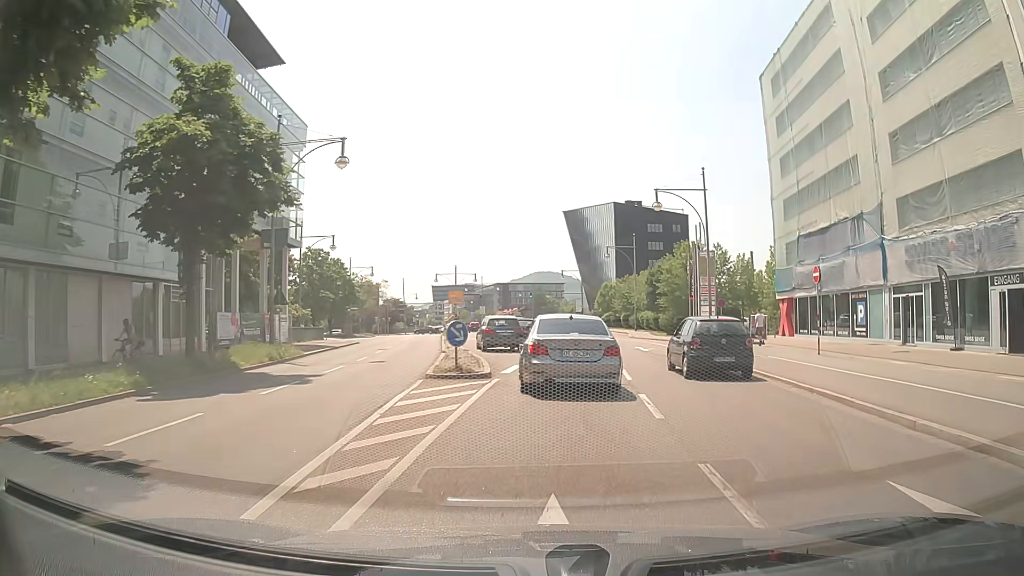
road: primary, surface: asphalt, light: Day
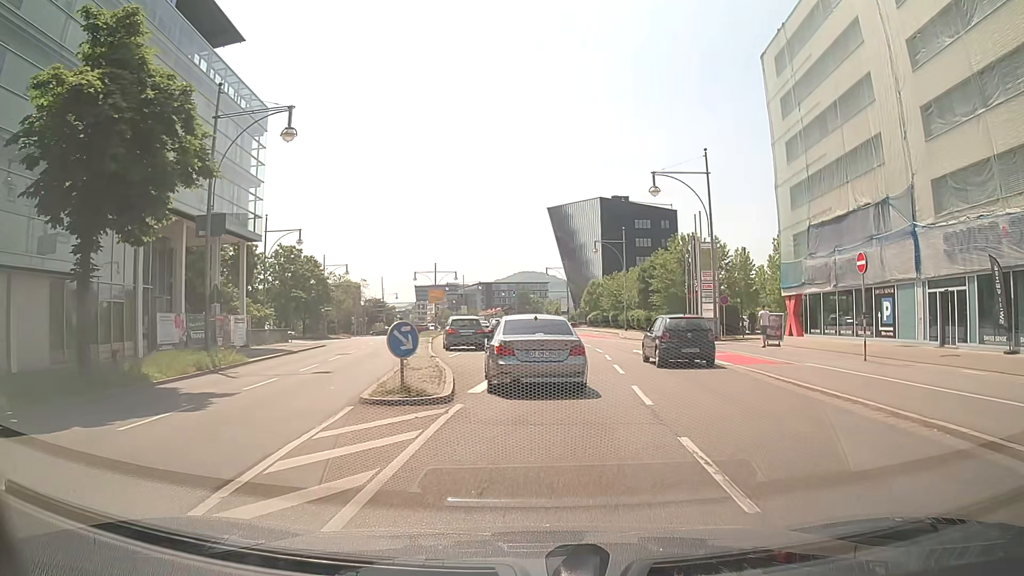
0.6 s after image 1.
(+0.1, +4.7) m; +2°
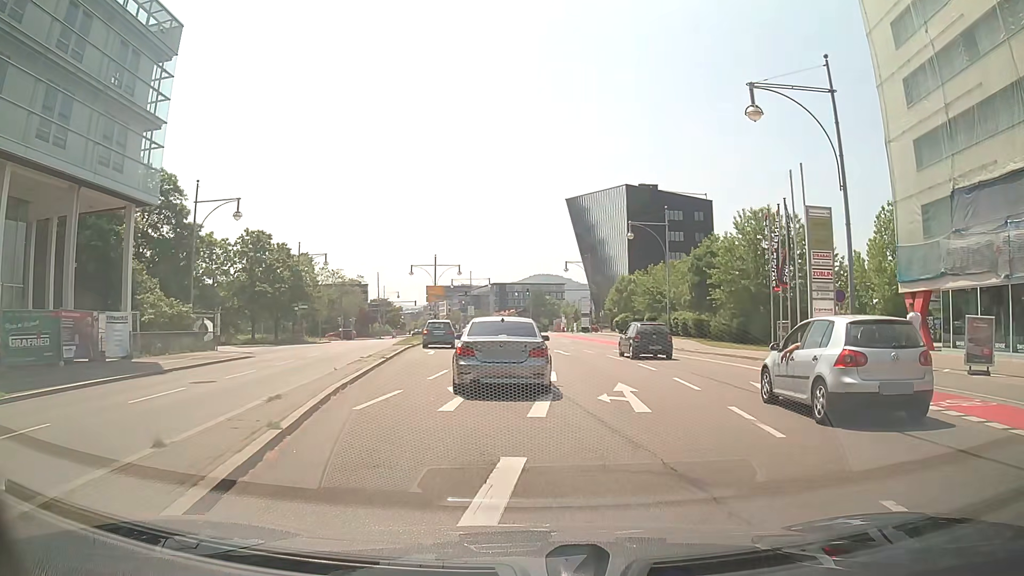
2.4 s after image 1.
(0.0, +15.3) m; 0°
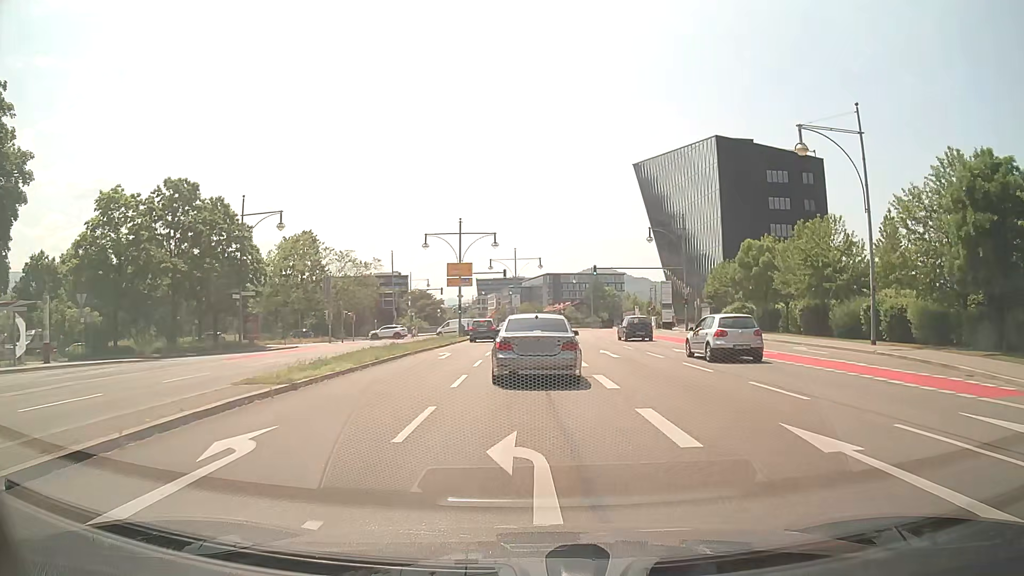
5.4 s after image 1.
(-0.9, +26.8) m; -4°
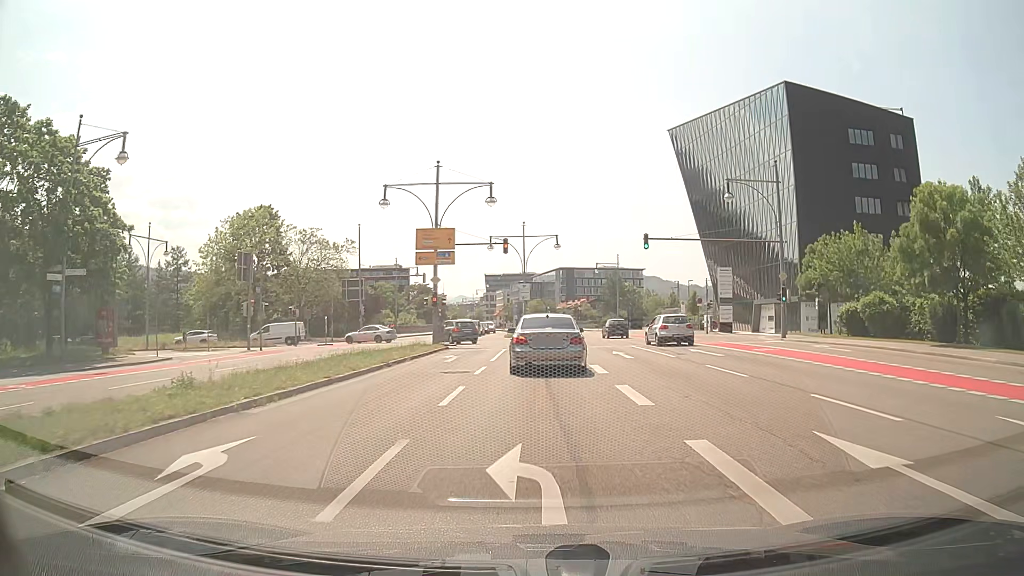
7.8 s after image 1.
(-0.5, +21.0) m; -1°
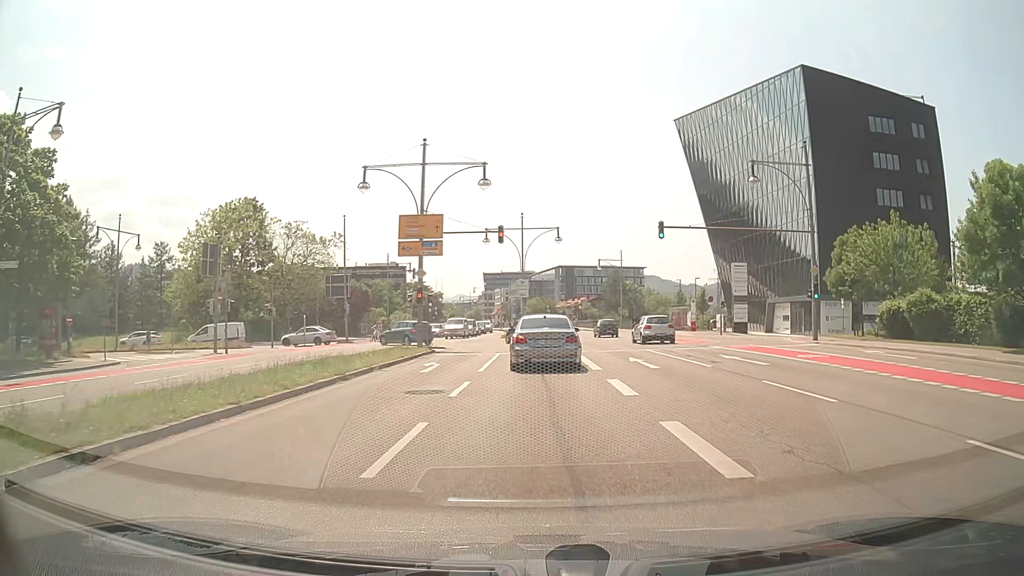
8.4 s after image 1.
(0.0, +4.6) m; -1°
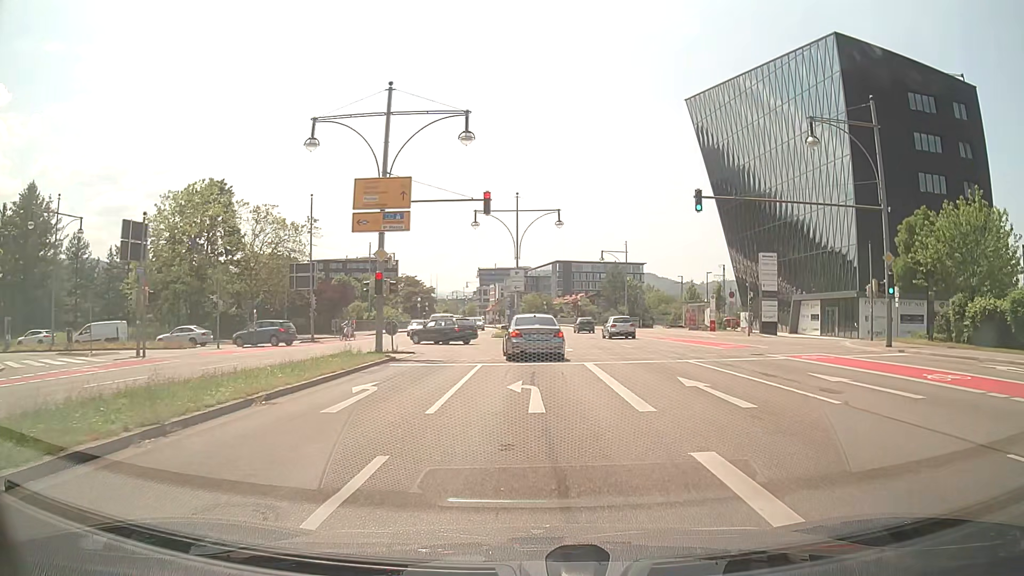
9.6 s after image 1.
(0.0, +7.9) m; +1°
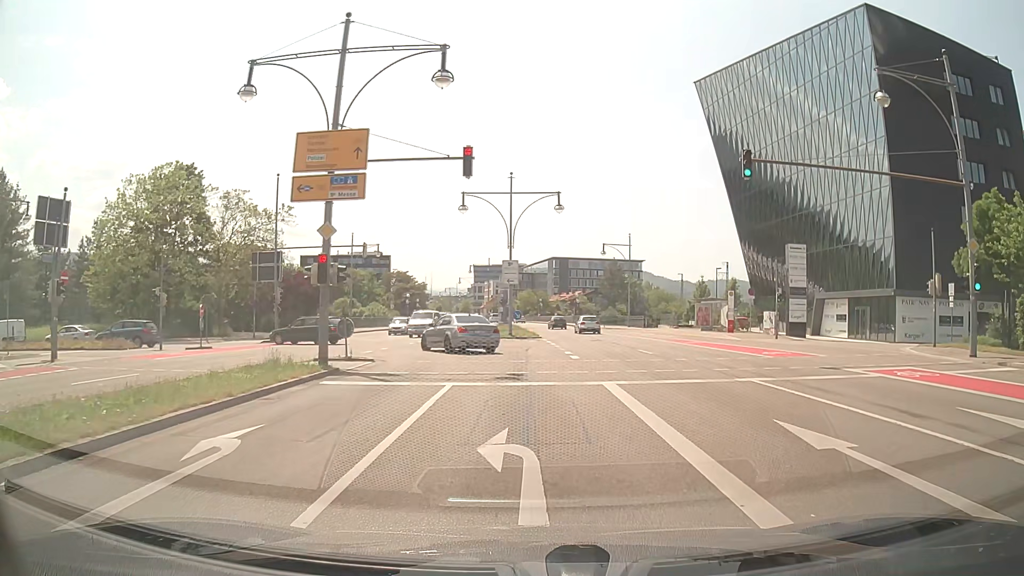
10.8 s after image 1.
(0.0, +6.1) m; 0°
(0, +10) (0, +20) (-1, +30) (-8, +37) (-18, +38) (-28, +38) (-38, +37) (-48, +37) (-58, +36) (-68, +35) m
